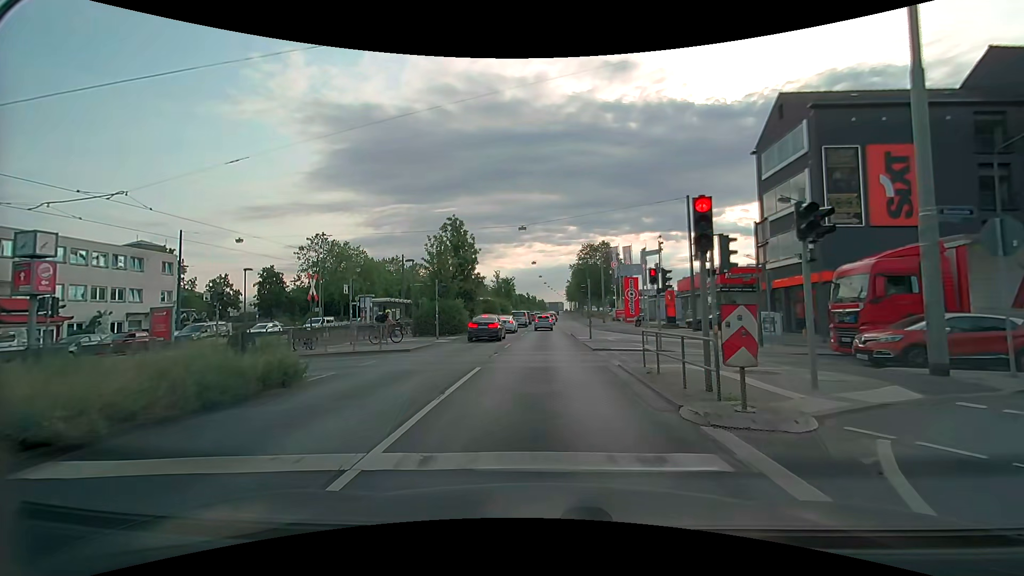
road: primary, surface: asphalt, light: Day
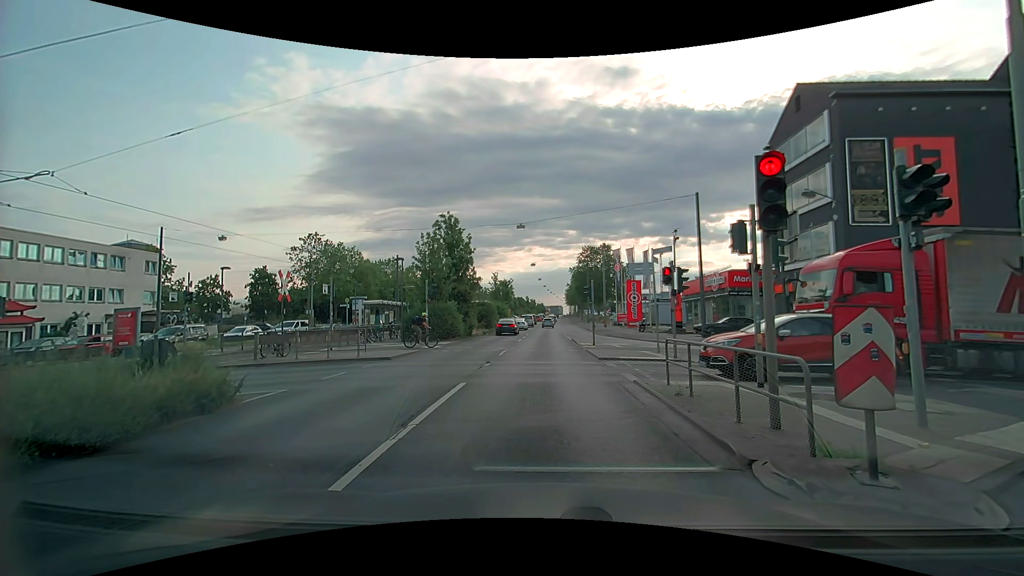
(0.0, +2.2) m; 0°
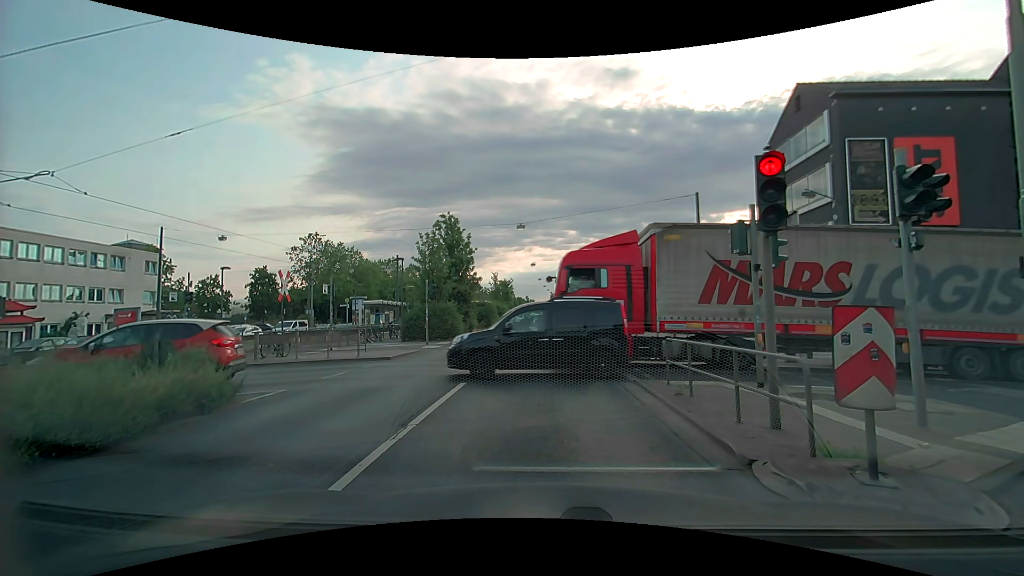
(0.0, 0.0) m; 0°
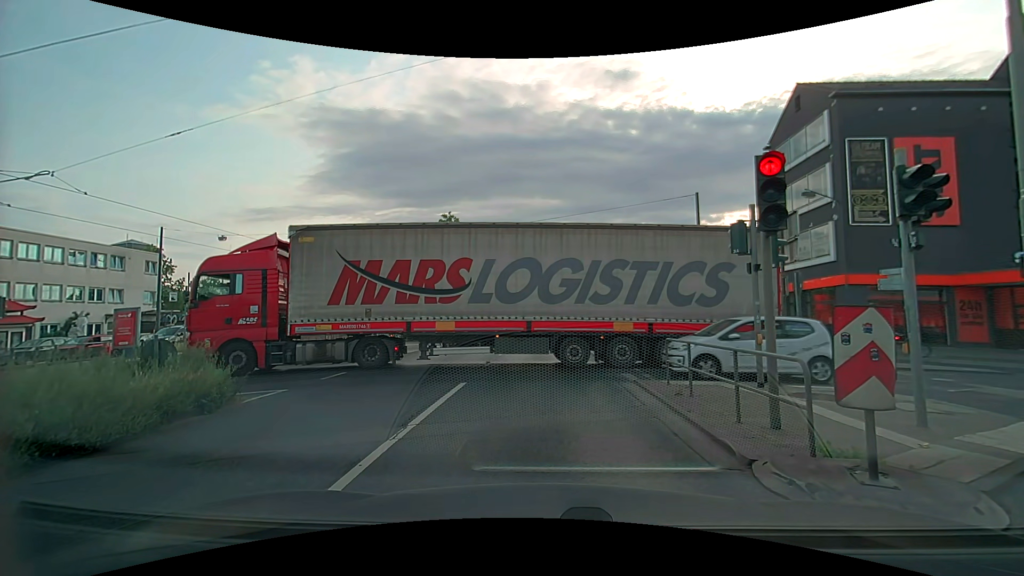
(0.0, 0.0) m; 0°
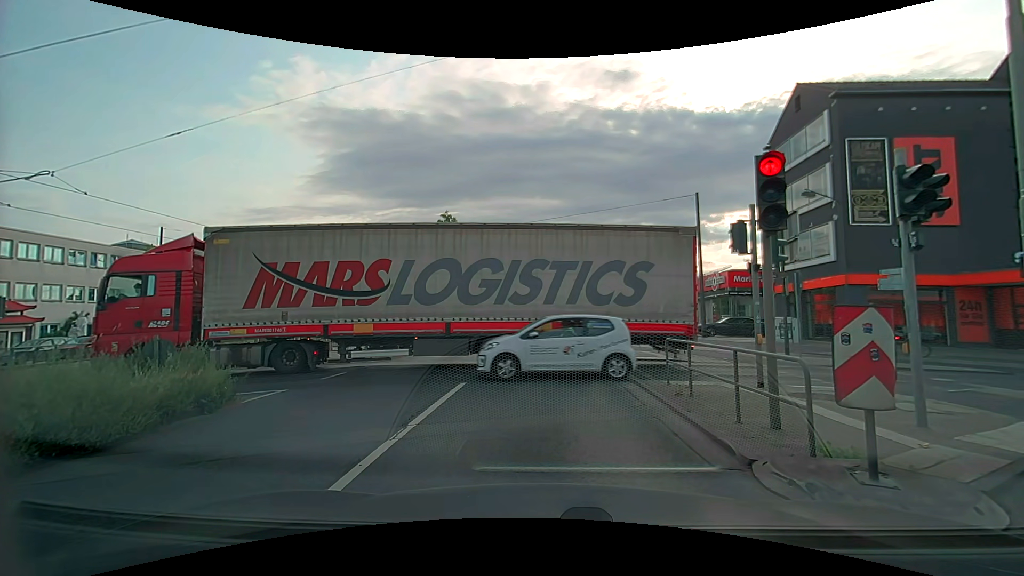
(0.0, 0.0) m; 0°
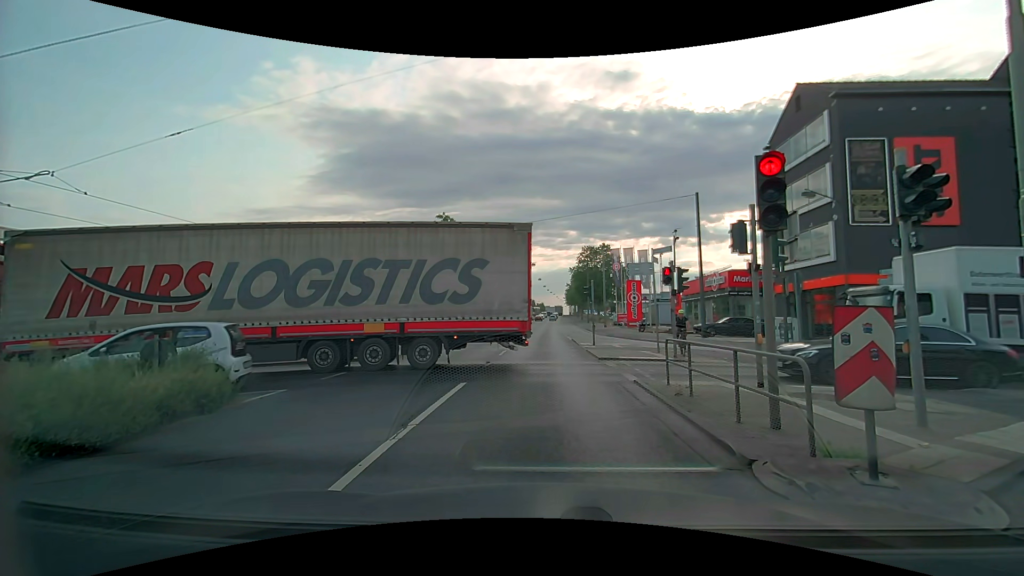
(0.0, 0.0) m; 0°
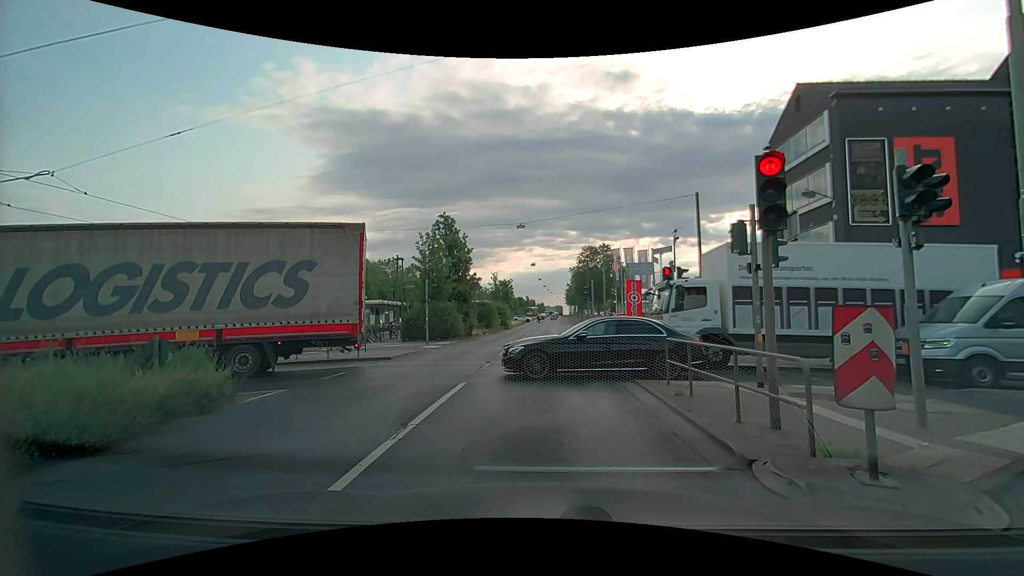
(0.0, 0.0) m; 0°
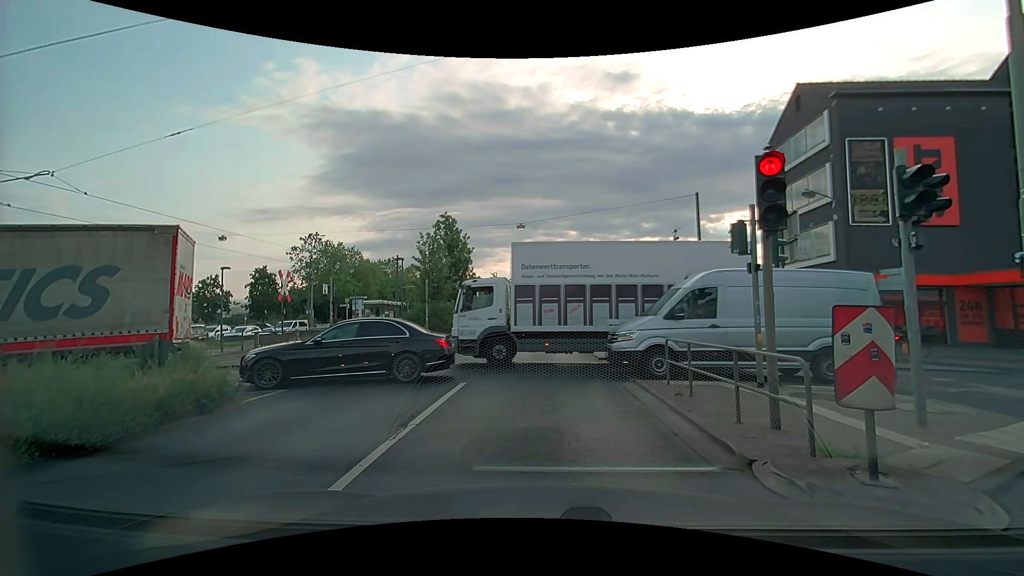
(0.0, 0.0) m; 0°
